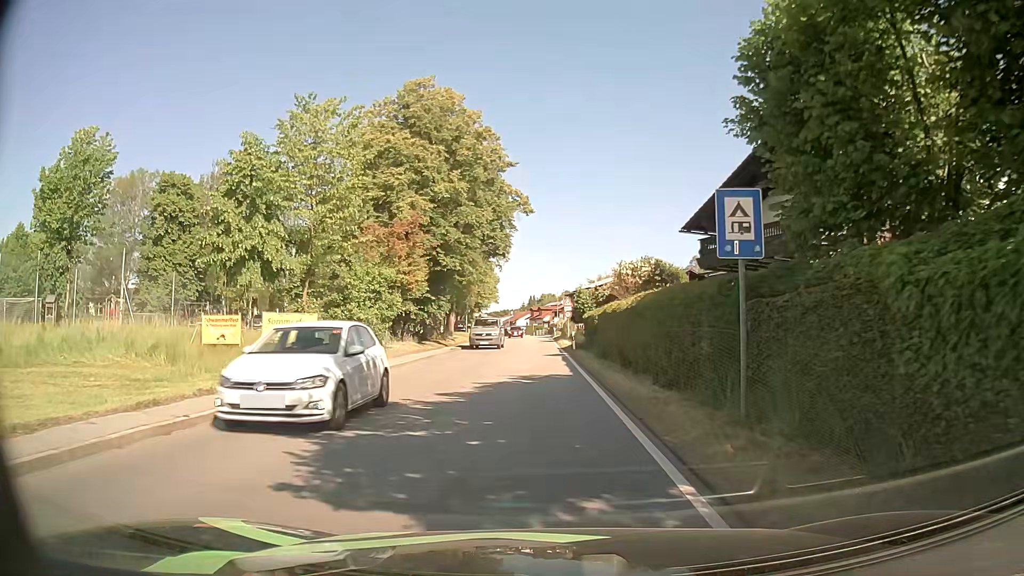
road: secondary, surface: asphalt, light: Day
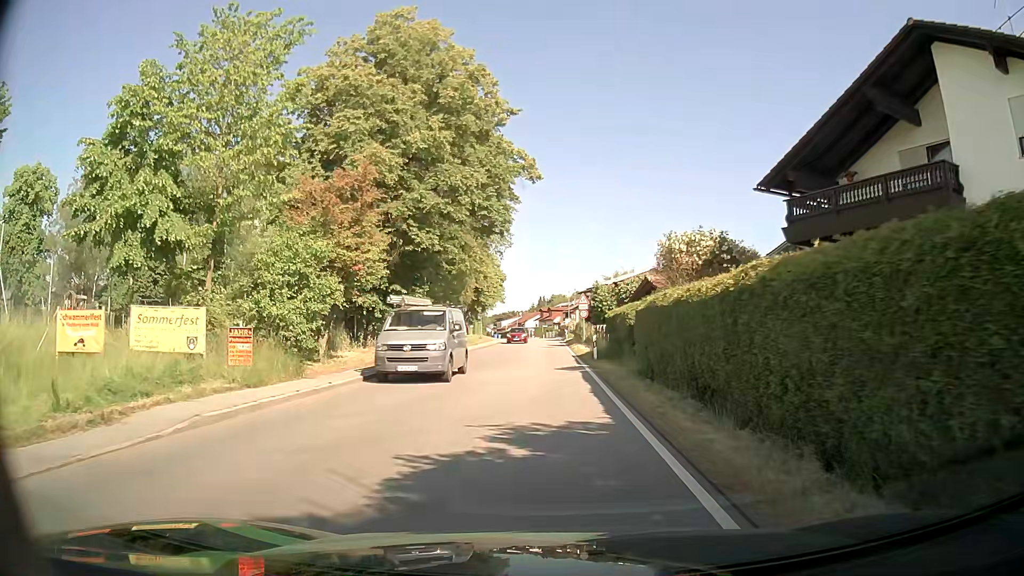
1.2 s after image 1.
(-0.1, +9.1) m; -1°
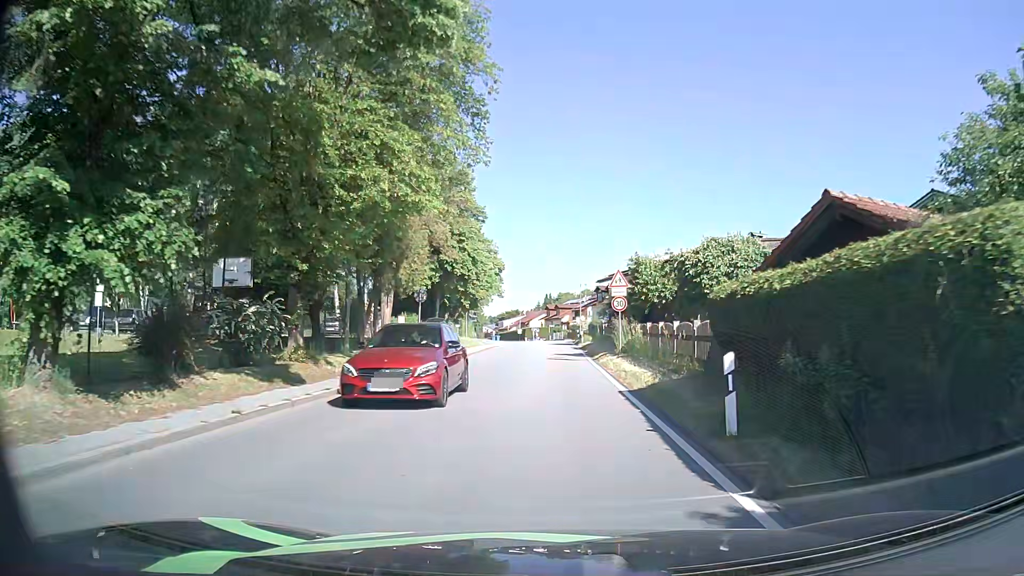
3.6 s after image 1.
(-0.1, +19.1) m; 0°
